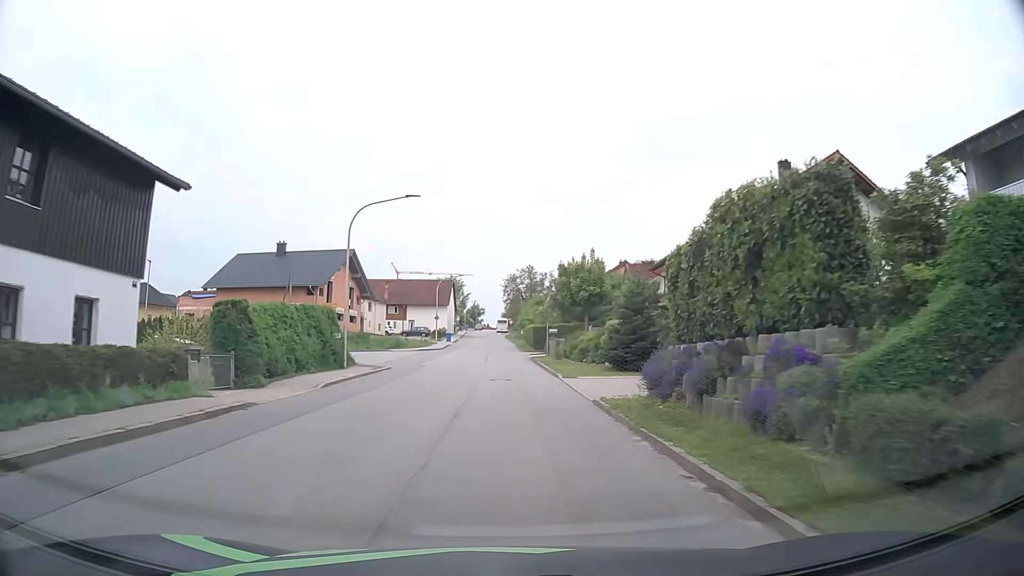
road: tertiary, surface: asphalt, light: Day
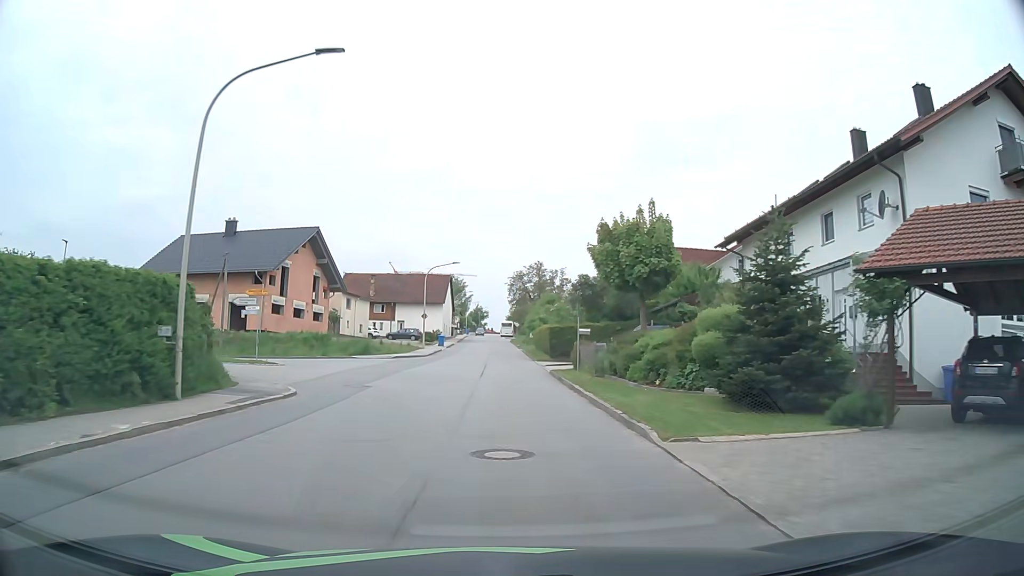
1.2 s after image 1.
(-0.1, +15.1) m; 0°
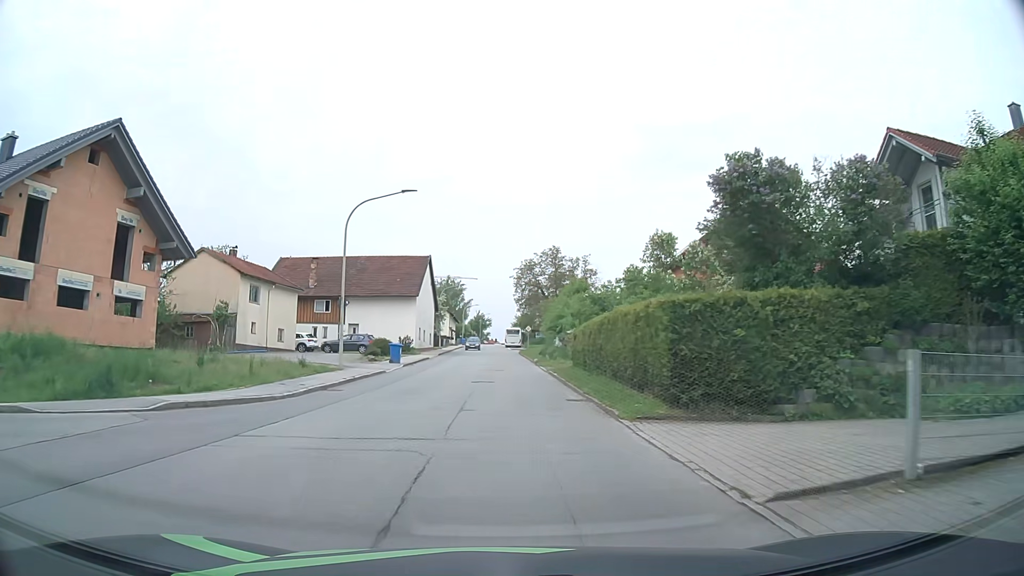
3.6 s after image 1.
(-0.1, +30.1) m; -1°
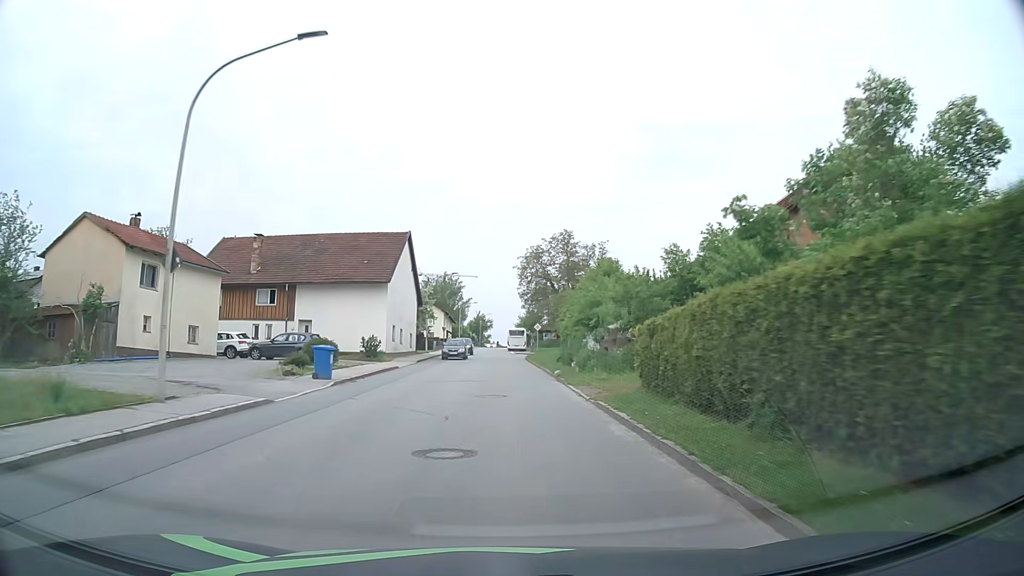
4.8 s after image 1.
(0.0, +15.0) m; 0°
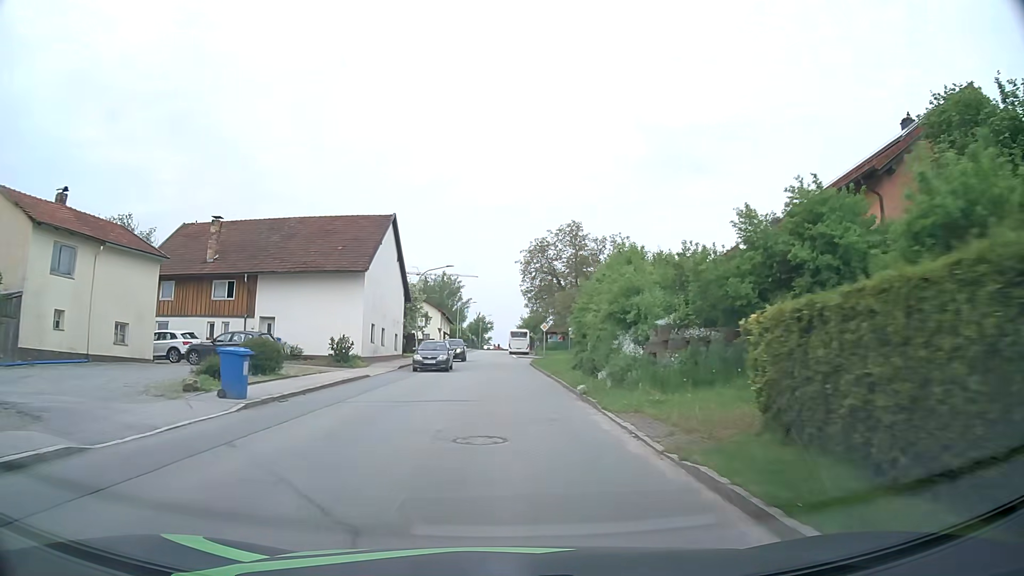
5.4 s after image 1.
(0.0, +7.5) m; 0°
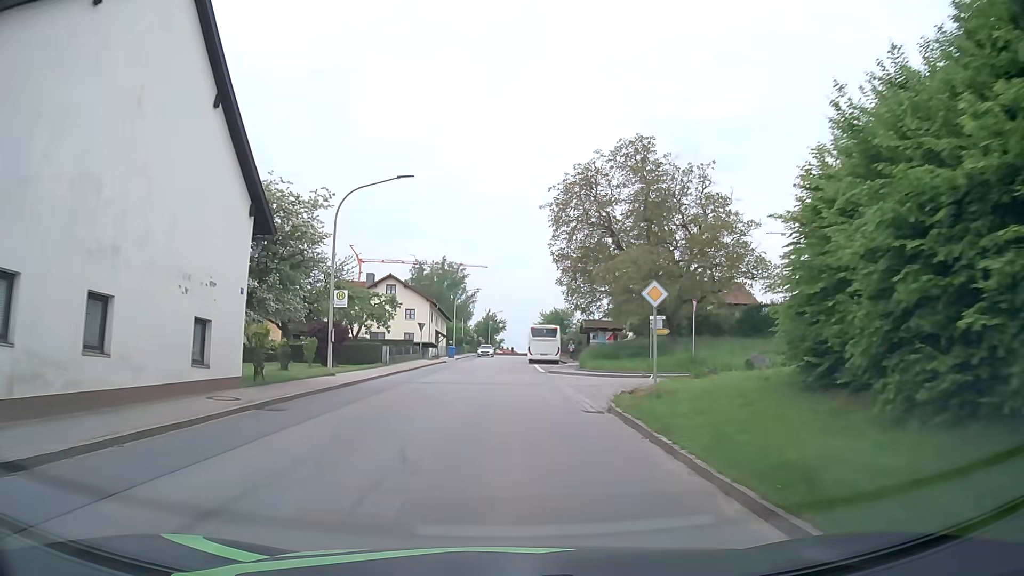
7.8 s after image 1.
(-0.1, +30.0) m; -1°
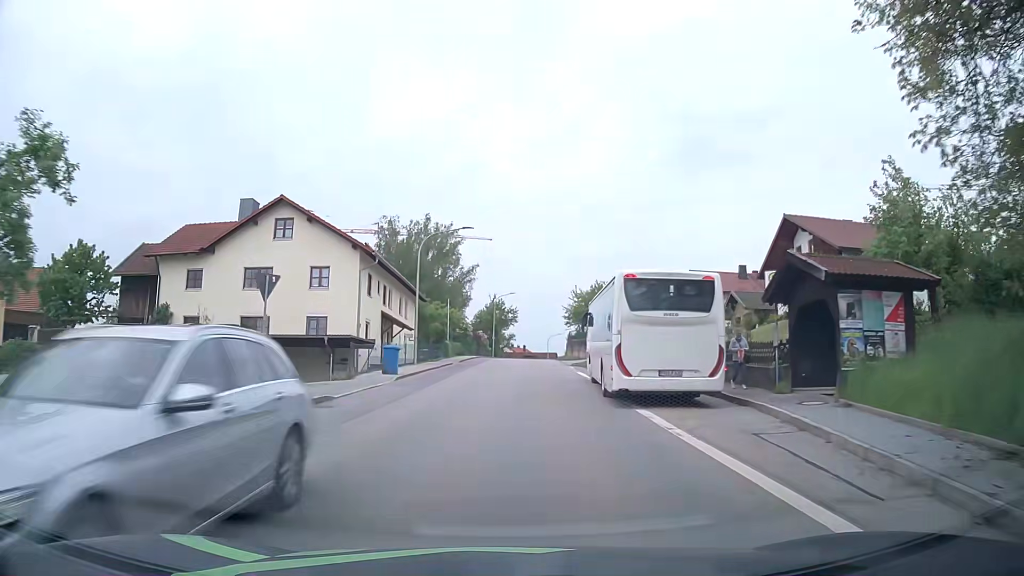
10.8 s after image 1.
(-0.6, +37.9) m; -1°
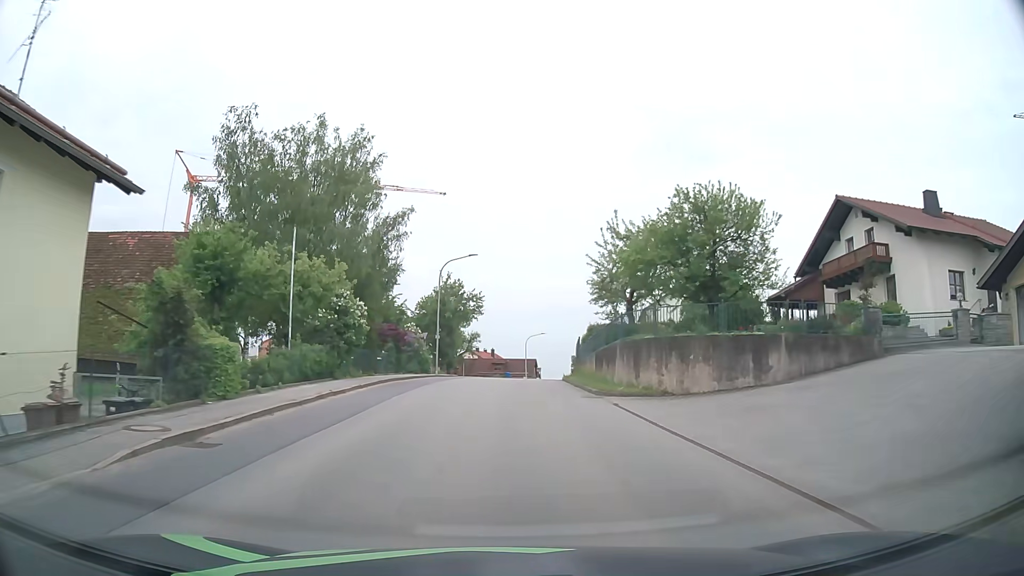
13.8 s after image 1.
(+0.5, +38.1) m; +2°
(0, +10) (0, +20) (0, +30) (+1, +40) (+2, +50) (+3, +60) (+4, +70) (+5, +80) (+7, +90) (+10, +99) m
